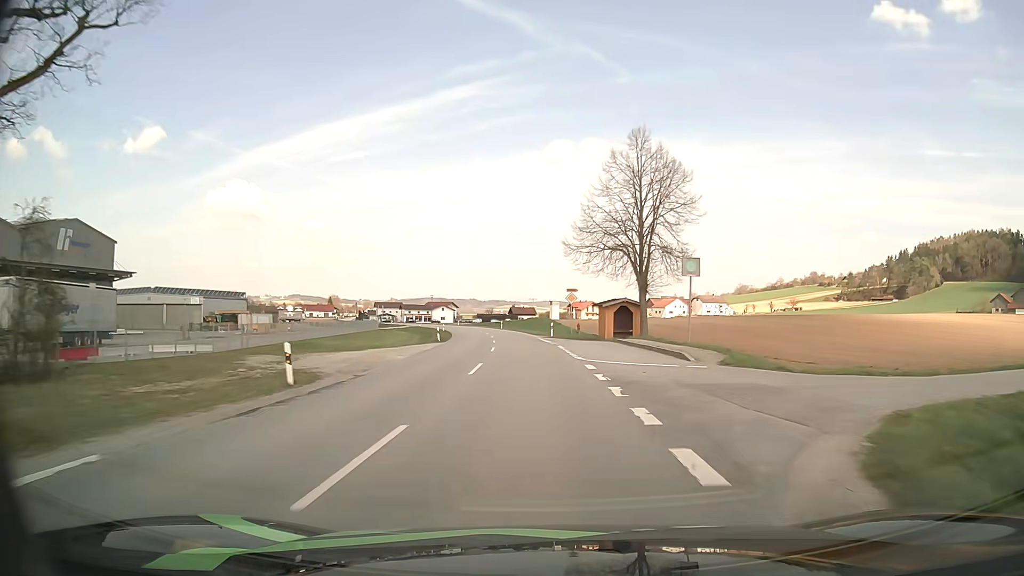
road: secondary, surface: asphalt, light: Day
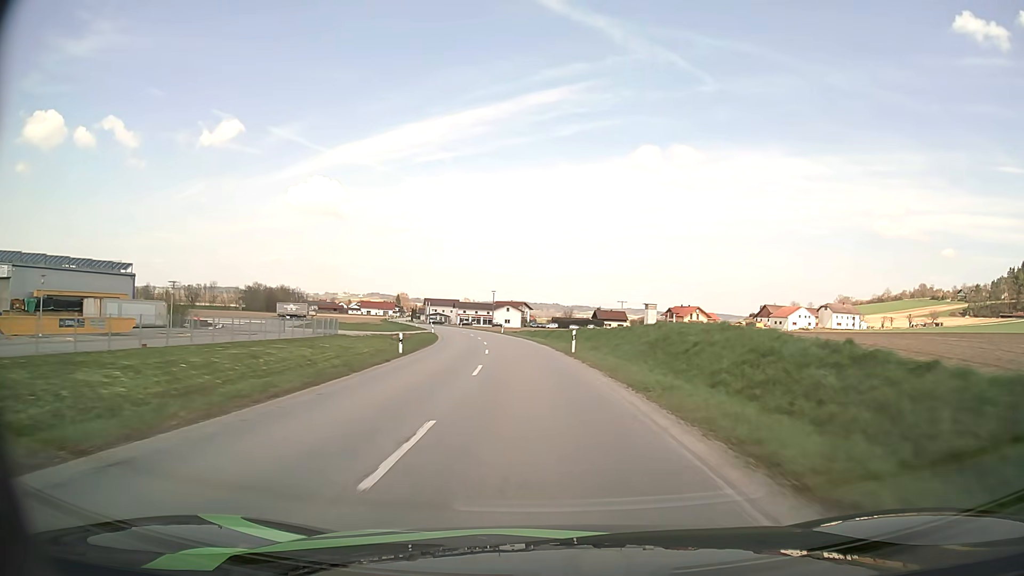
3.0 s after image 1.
(-2.8, +59.5) m; -6°
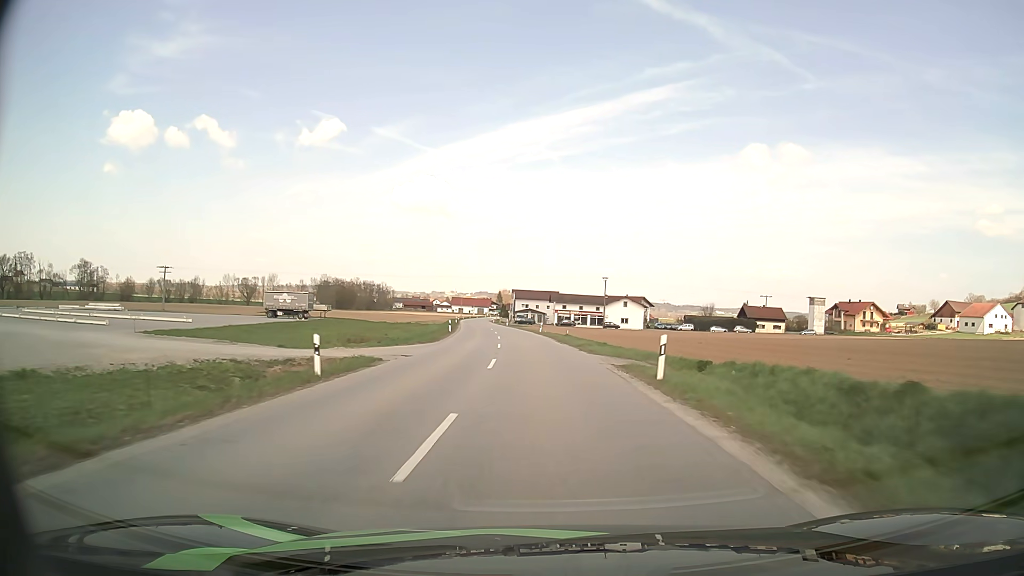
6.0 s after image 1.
(-4.8, +59.8) m; -9°
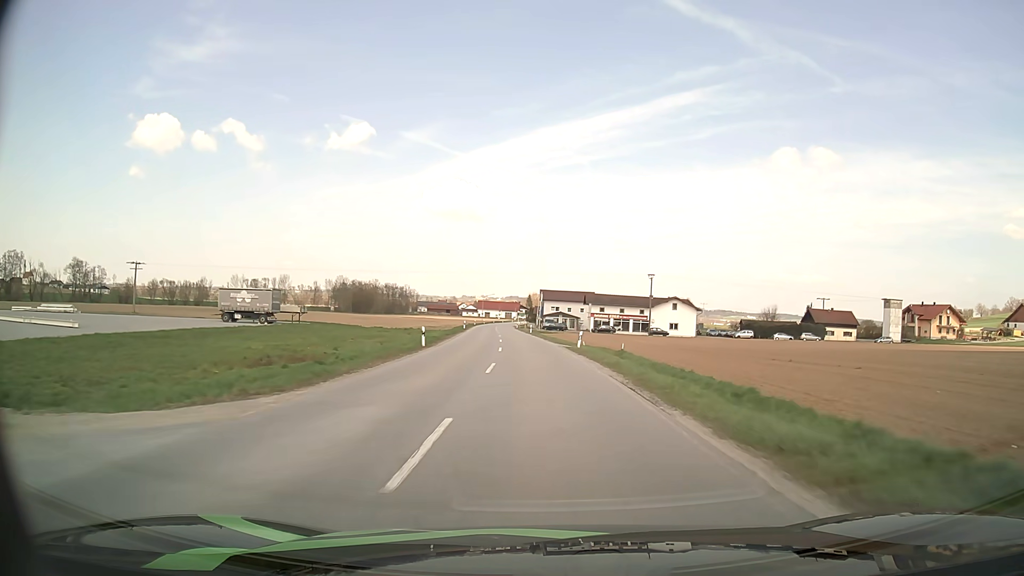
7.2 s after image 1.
(-0.6, +24.4) m; -3°
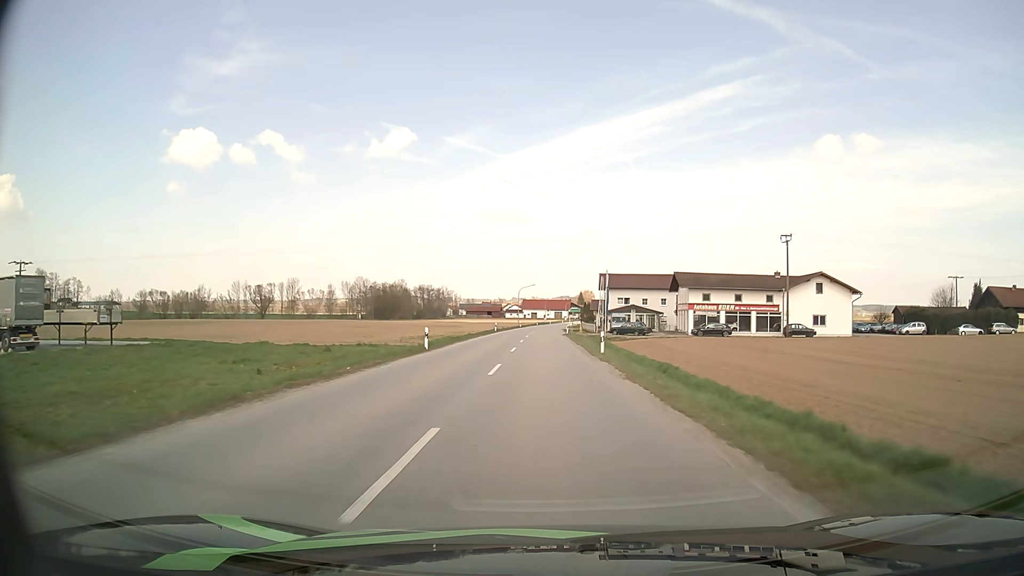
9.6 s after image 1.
(-2.0, +49.0) m; -4°
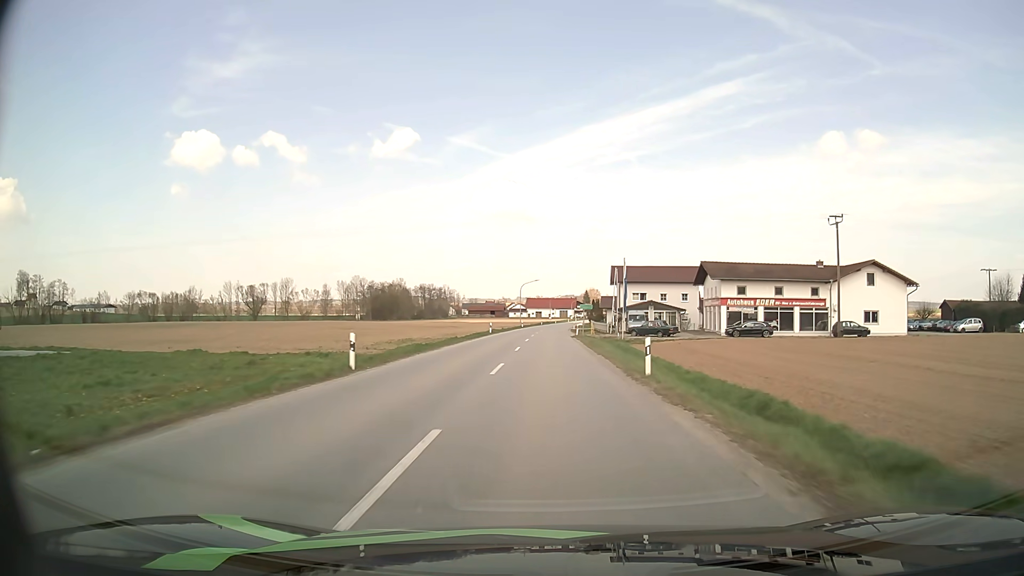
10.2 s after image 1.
(-0.1, +12.2) m; 0°
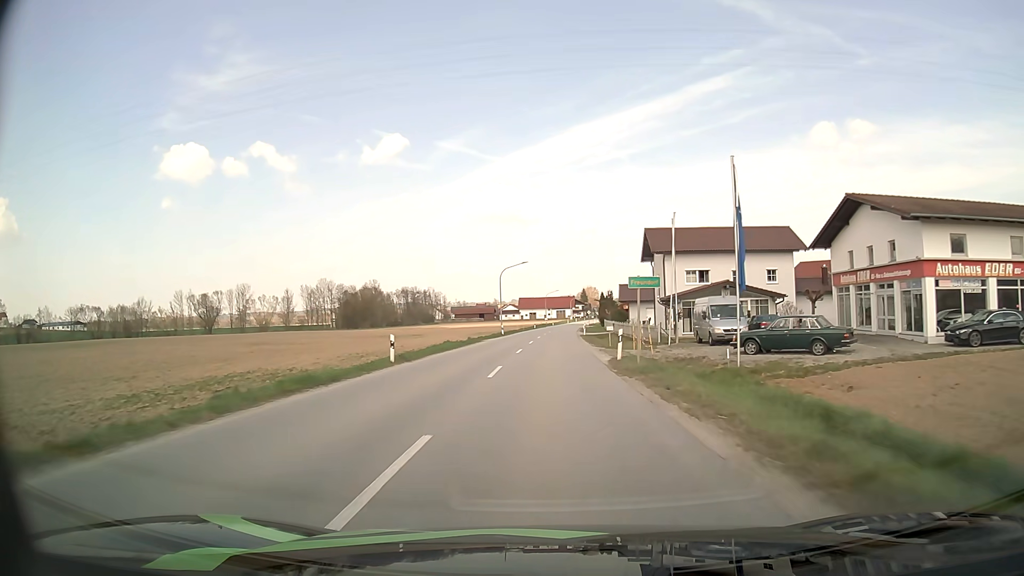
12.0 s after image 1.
(0.0, +36.4) m; 0°
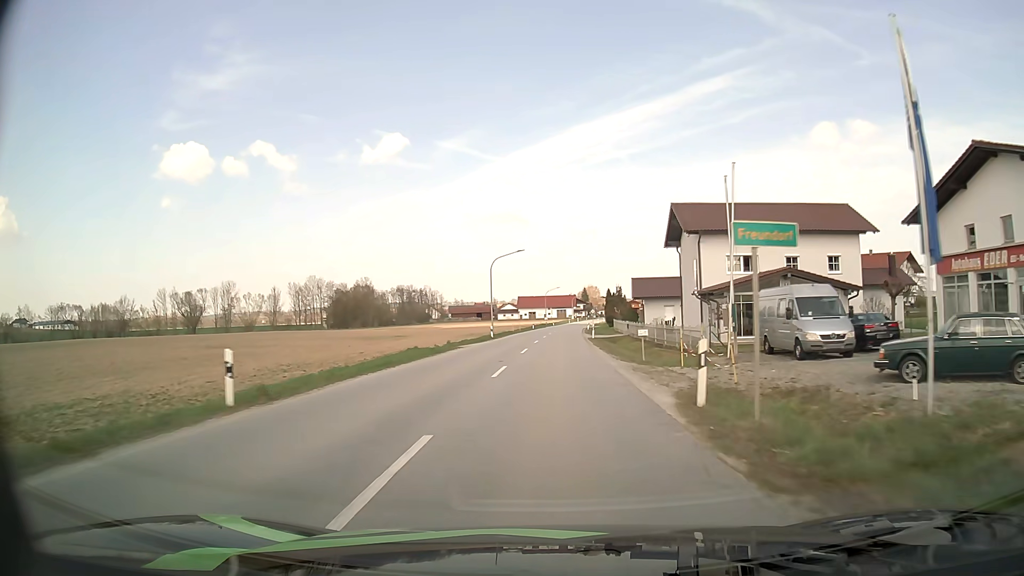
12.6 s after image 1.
(0.0, +12.0) m; 0°
(0, +10) (0, +20) (0, +30) (+1, +40) (+1, +50) (+1, +60) (+2, +70) (+2, +80) (+3, +90) (+4, +100) m
